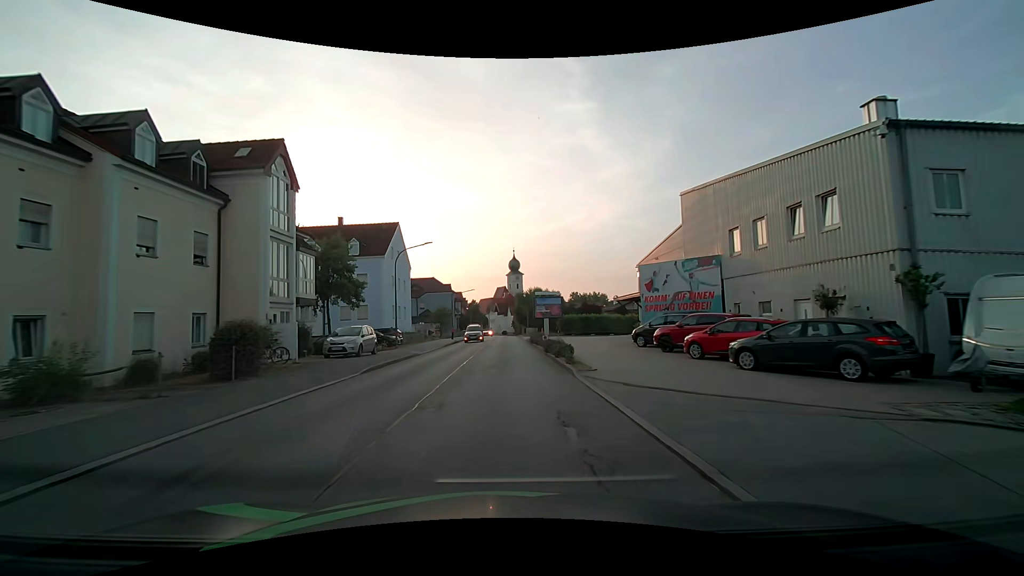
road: unclassified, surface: asphalt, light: Day
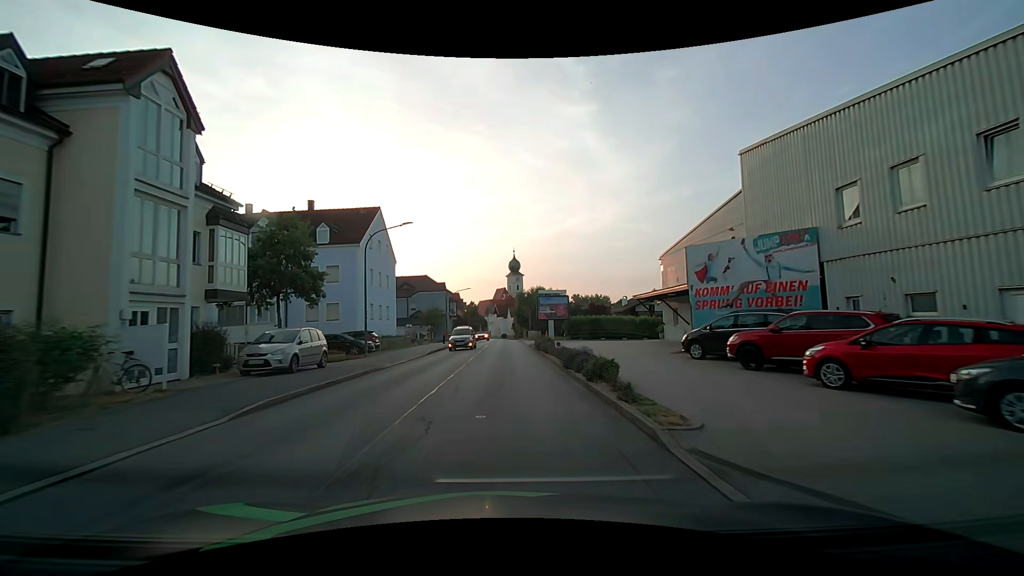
(0.0, +7.6) m; 0°
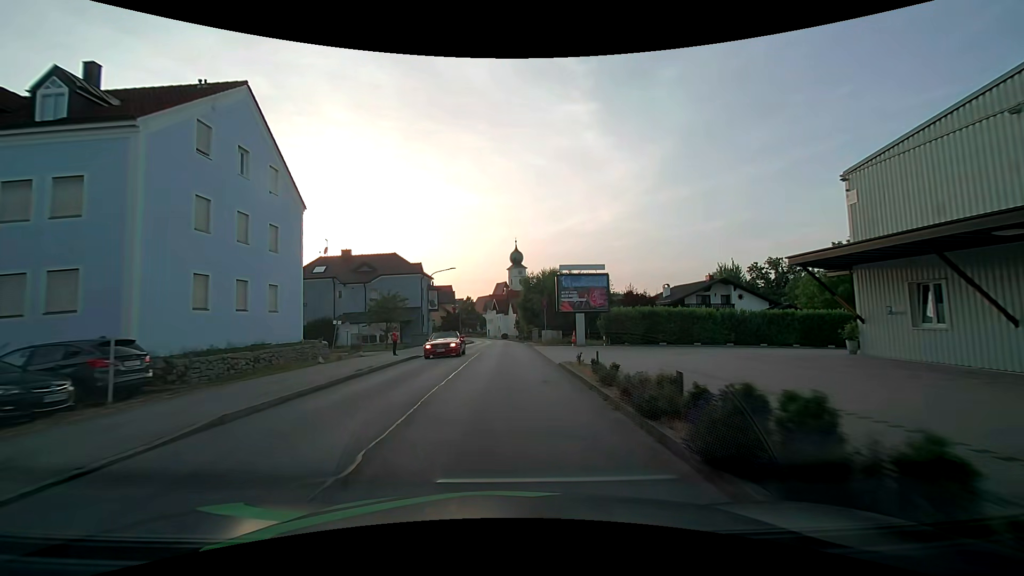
(-0.1, +22.8) m; 0°
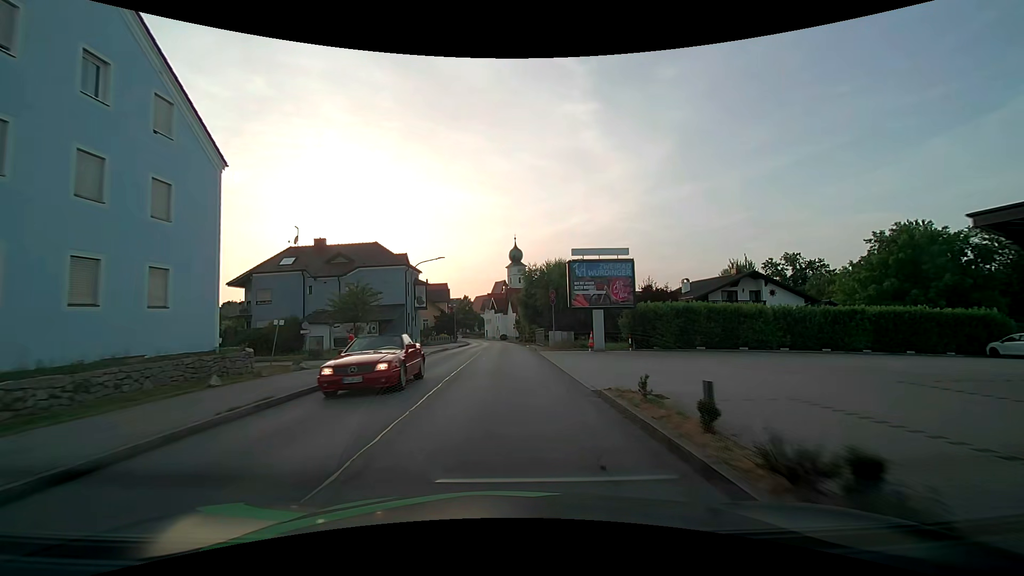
(0.0, +7.6) m; 0°
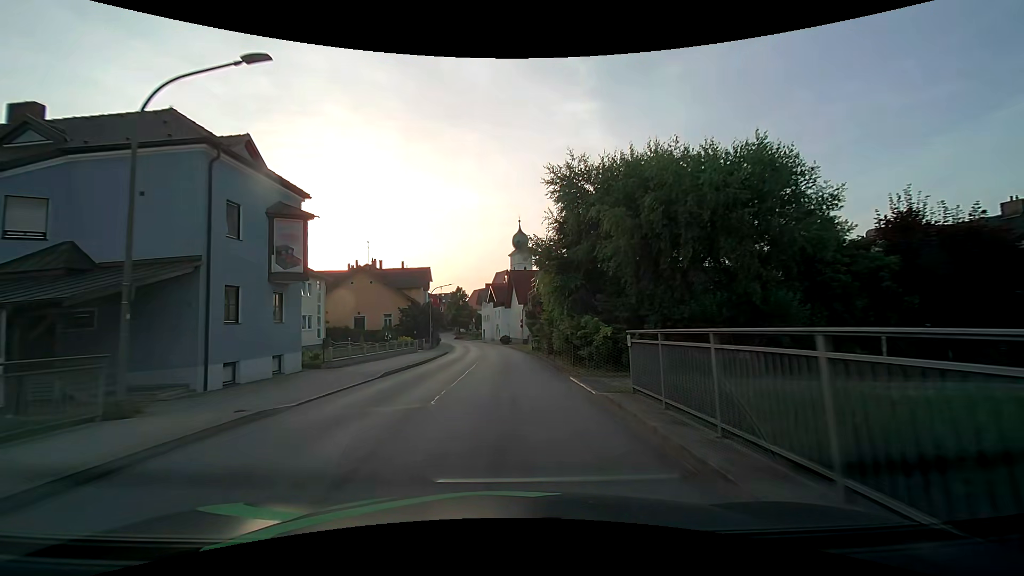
(0.0, +30.4) m; 0°
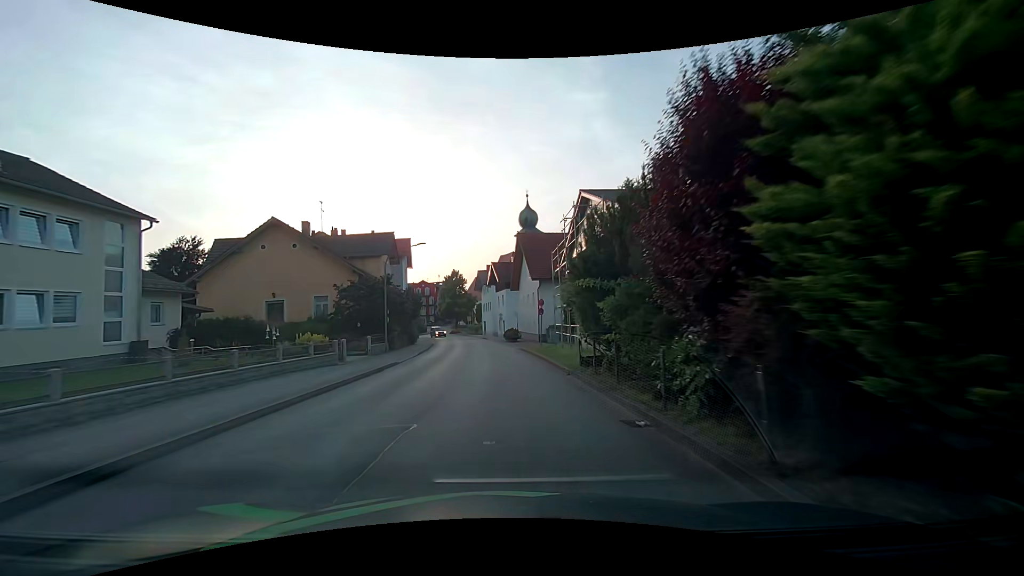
(-0.3, +23.0) m; -1°
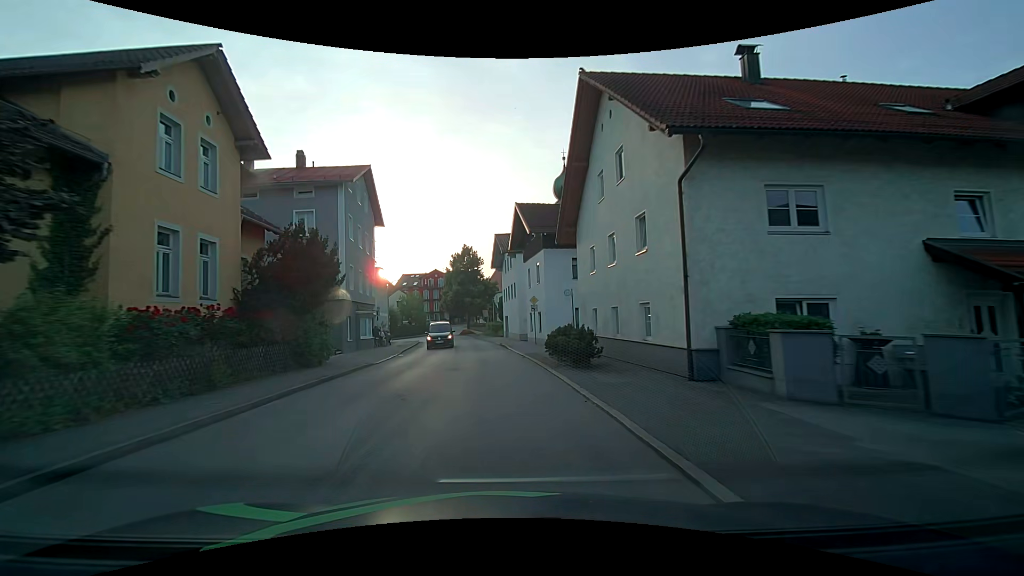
(-1.0, +30.8) m; -3°
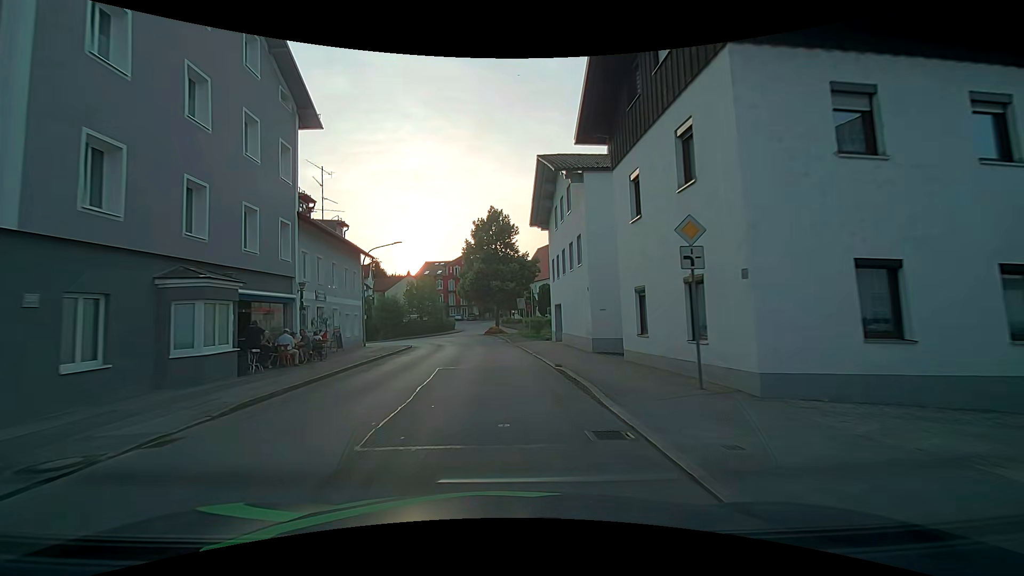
(-1.0, +22.5) m; -6°
(0, +10) (0, +20) (0, +30) (-2, +40) (-7, +48) (-15, +53) (-25, +55) (-35, +55) (-45, +56) (-55, +56) m
